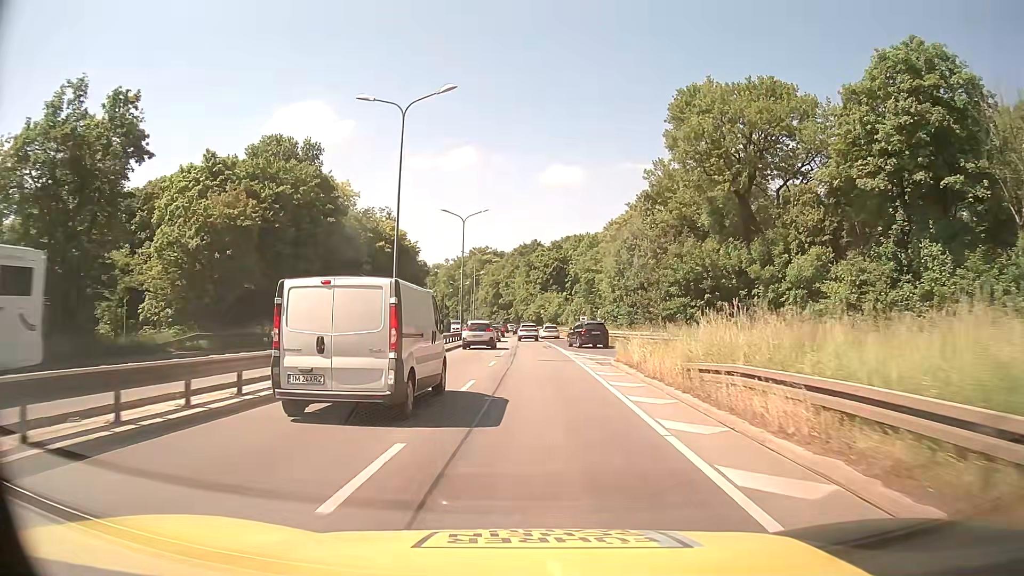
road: trunk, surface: asphalt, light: Day
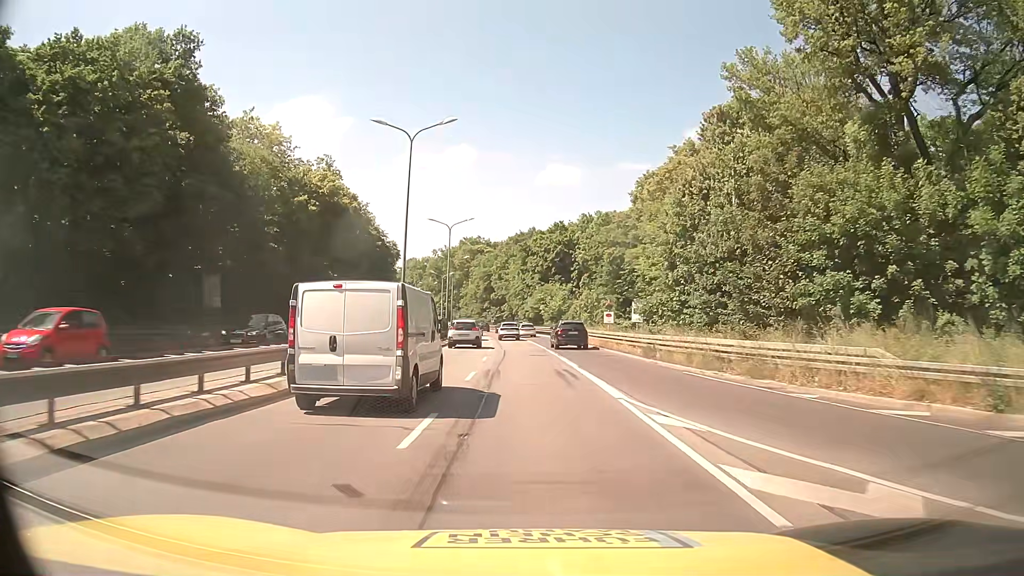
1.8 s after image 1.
(+0.2, +24.3) m; 0°
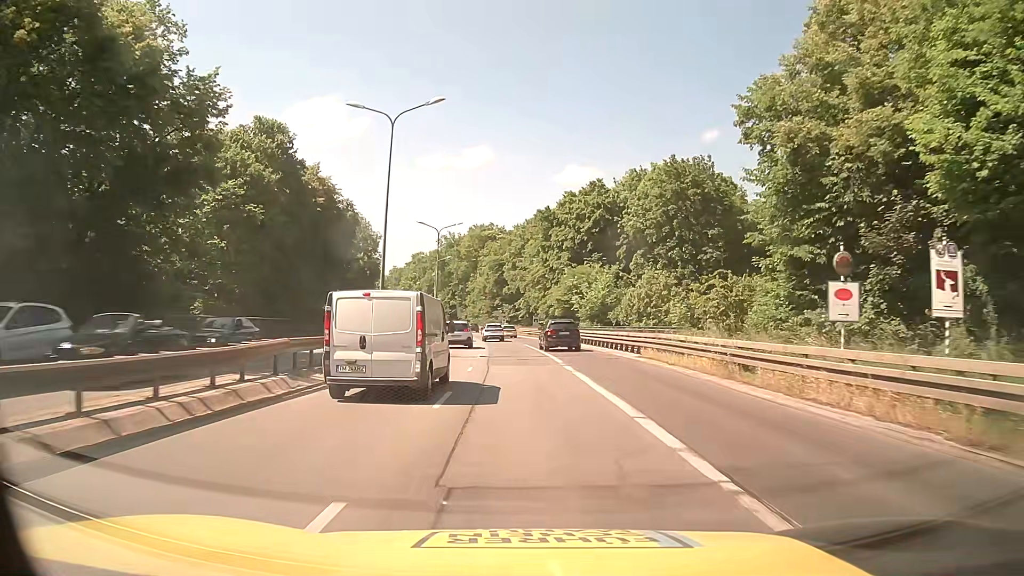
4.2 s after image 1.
(-0.4, +32.3) m; -1°
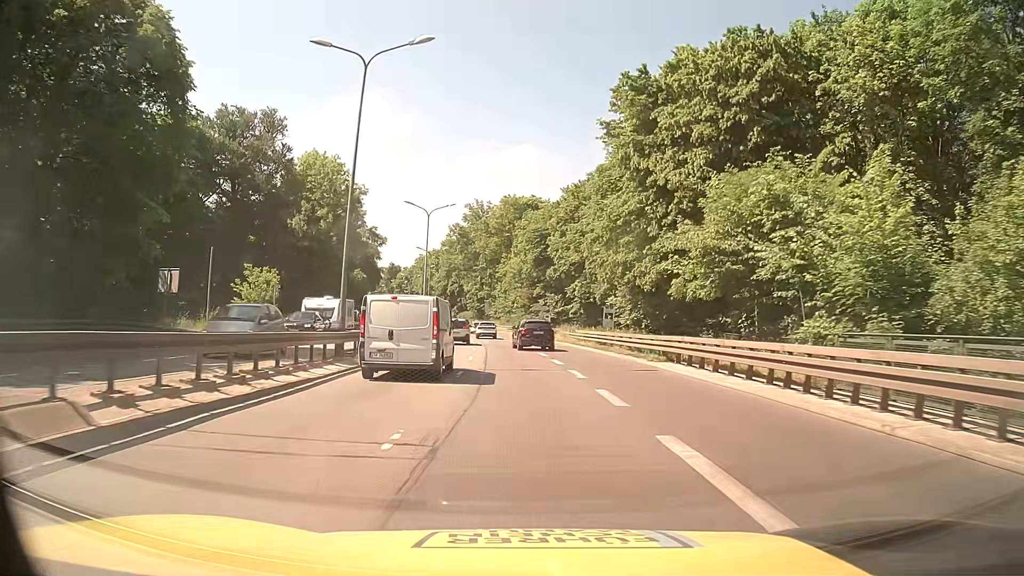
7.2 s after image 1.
(-1.4, +40.2) m; -4°
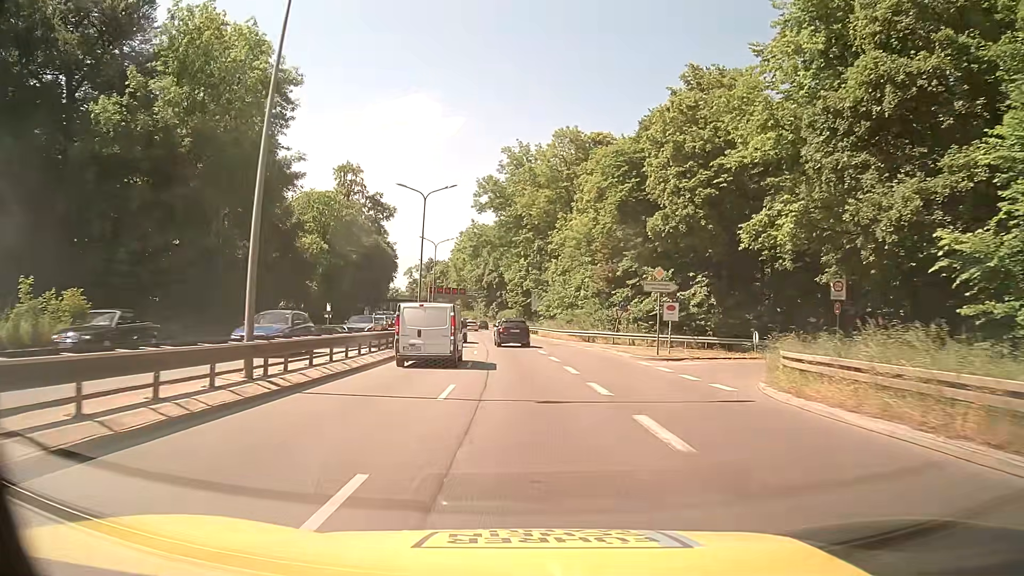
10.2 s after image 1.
(-1.8, +40.3) m; -5°
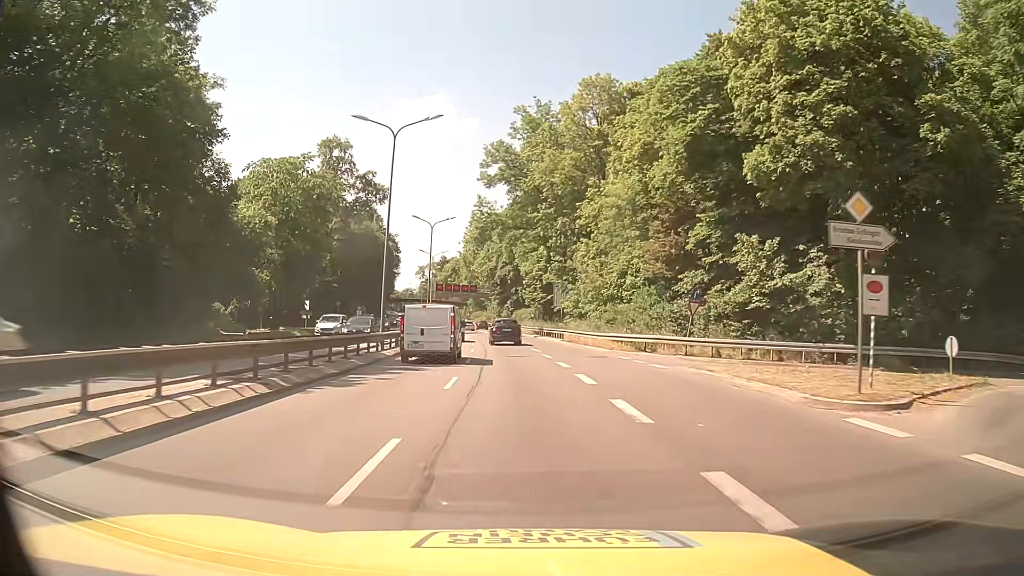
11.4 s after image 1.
(-0.1, +16.1) m; -2°
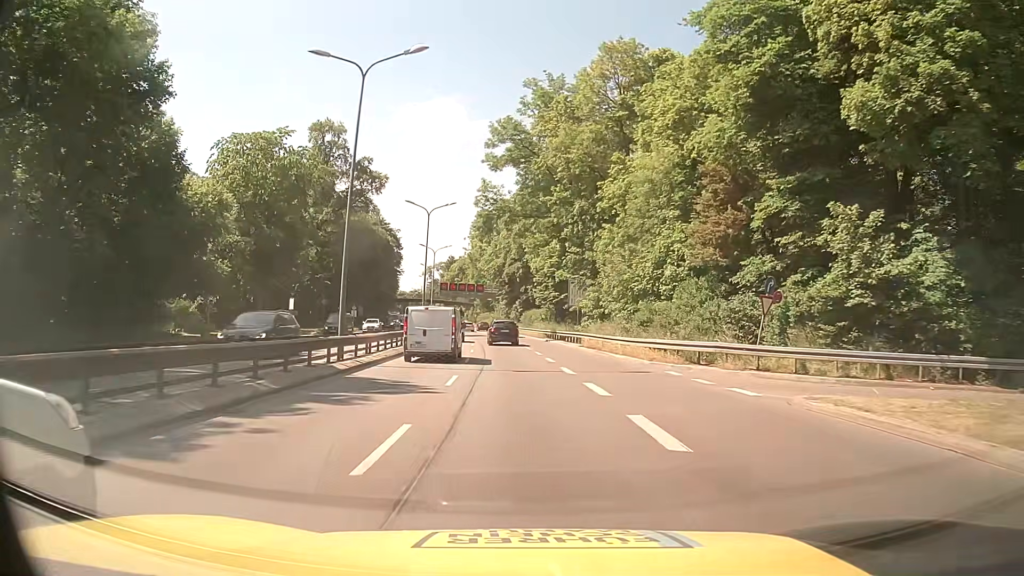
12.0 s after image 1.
(0.0, +8.1) m; 0°
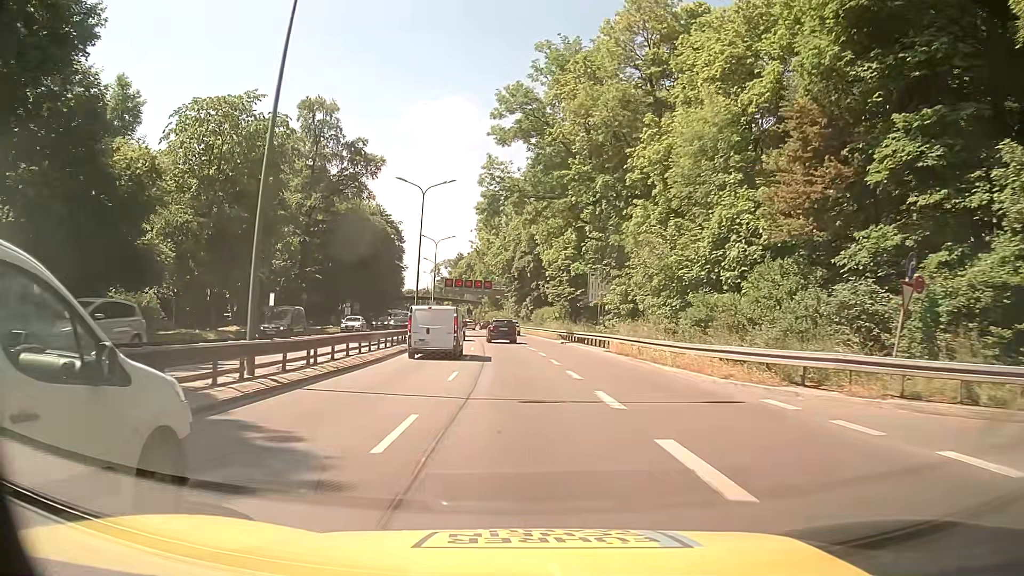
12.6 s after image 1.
(-0.1, +8.1) m; -1°
(0, +10) (0, +20) (-1, +30) (-2, +40) (-2, +50) (-3, +60) (-4, +70) (-6, +80) (-7, +90) (-8, +100) m
